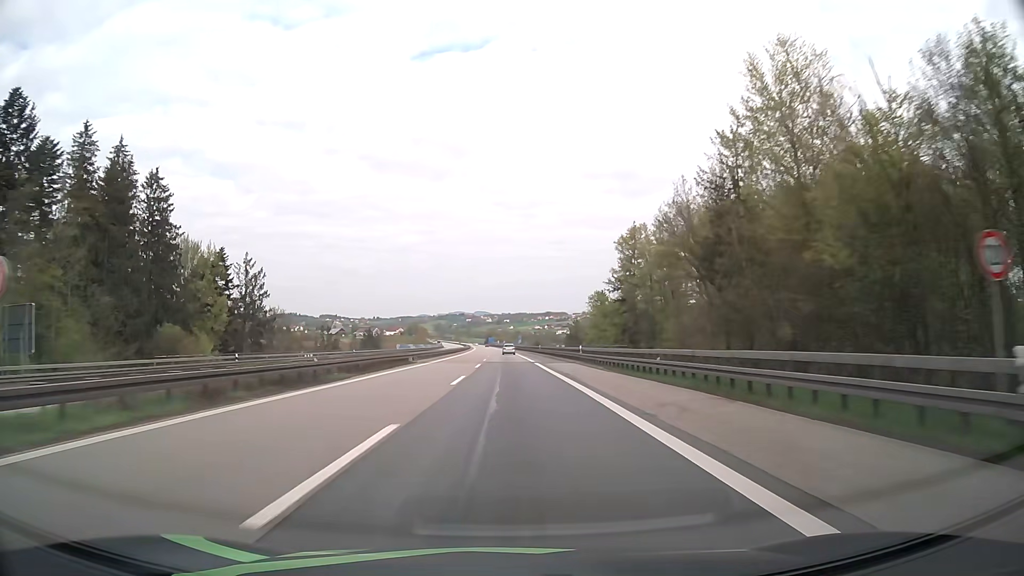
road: motorway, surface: asphalt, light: Day
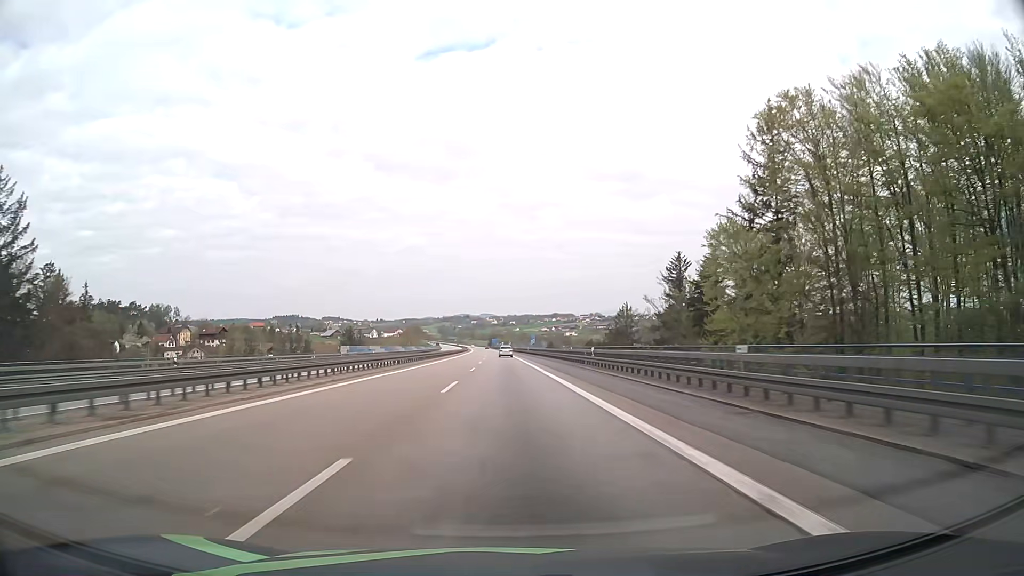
(0.0, +57.2) m; 0°
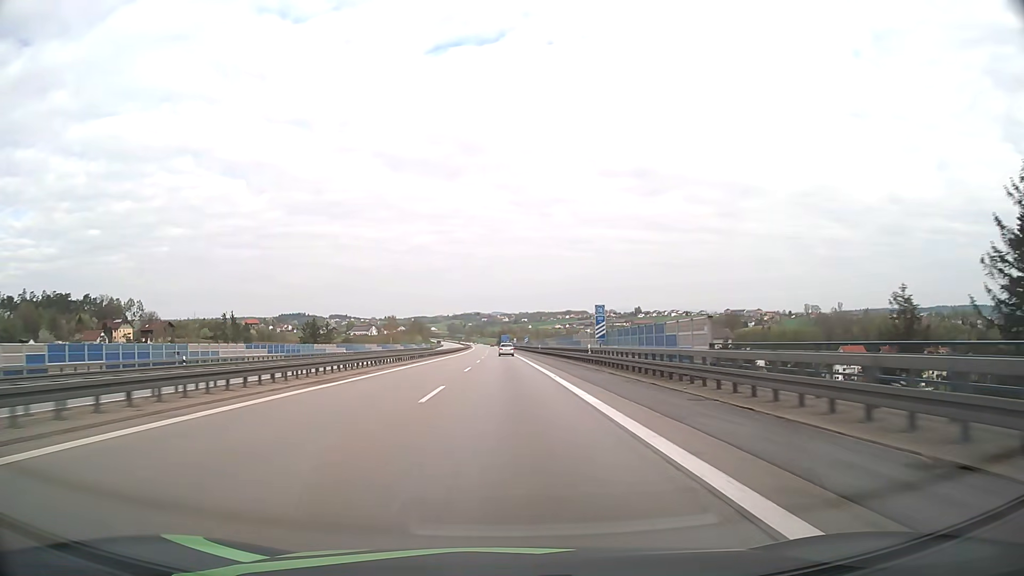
(-0.9, +75.7) m; -1°
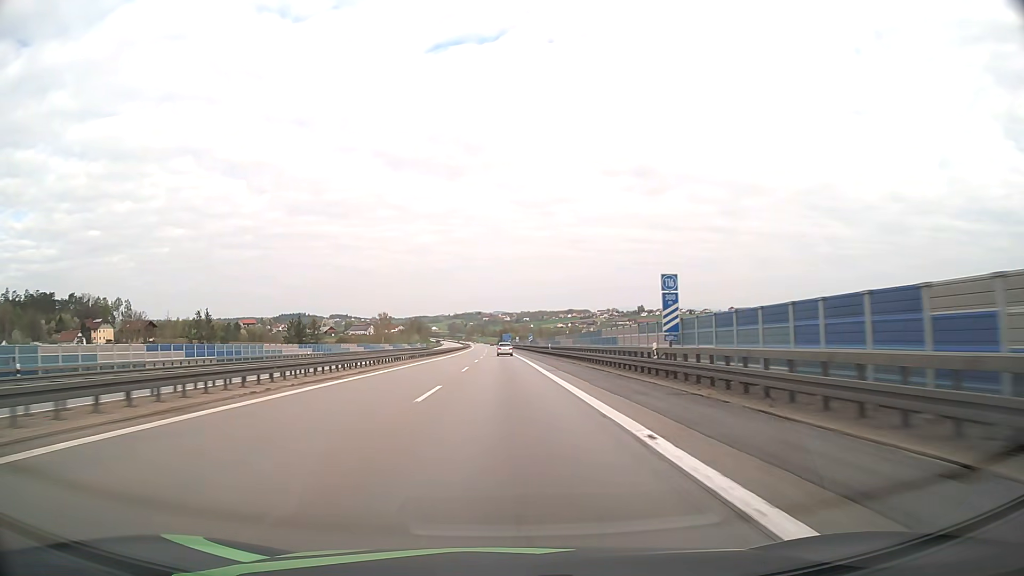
(0.0, +18.6) m; 0°
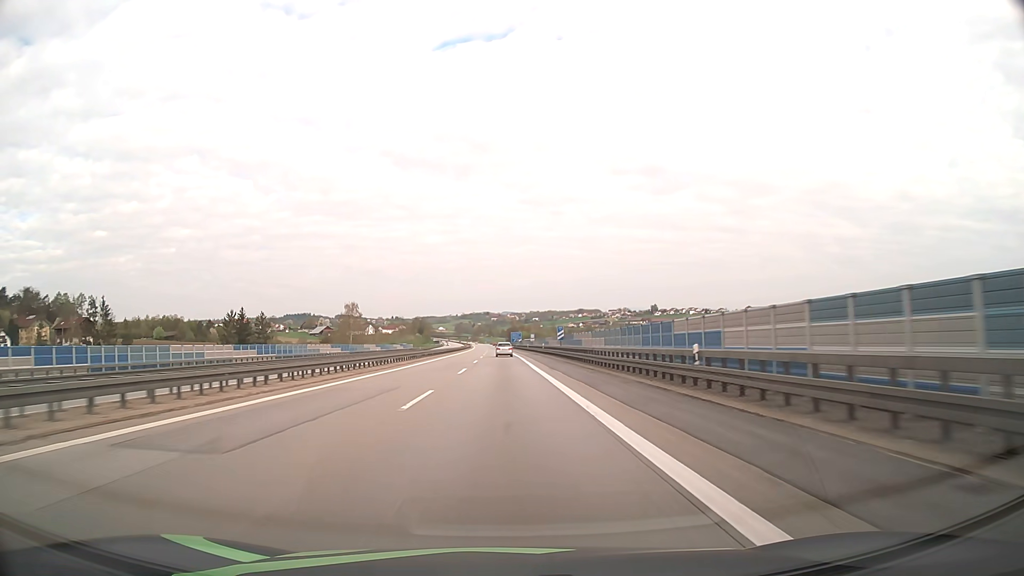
(-0.2, +54.8) m; -1°
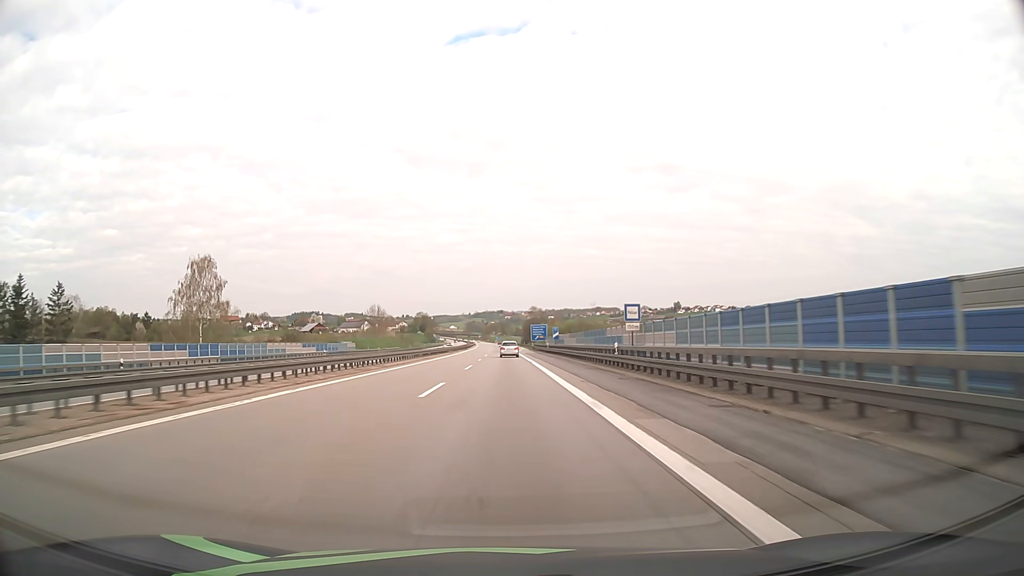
(-0.9, +88.1) m; -1°
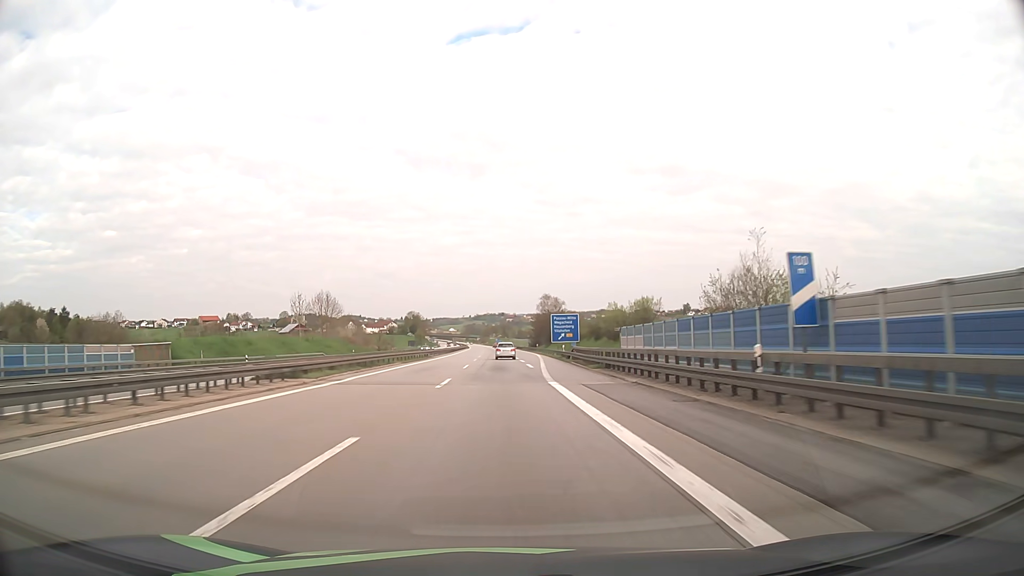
(-0.2, +67.5) m; 0°
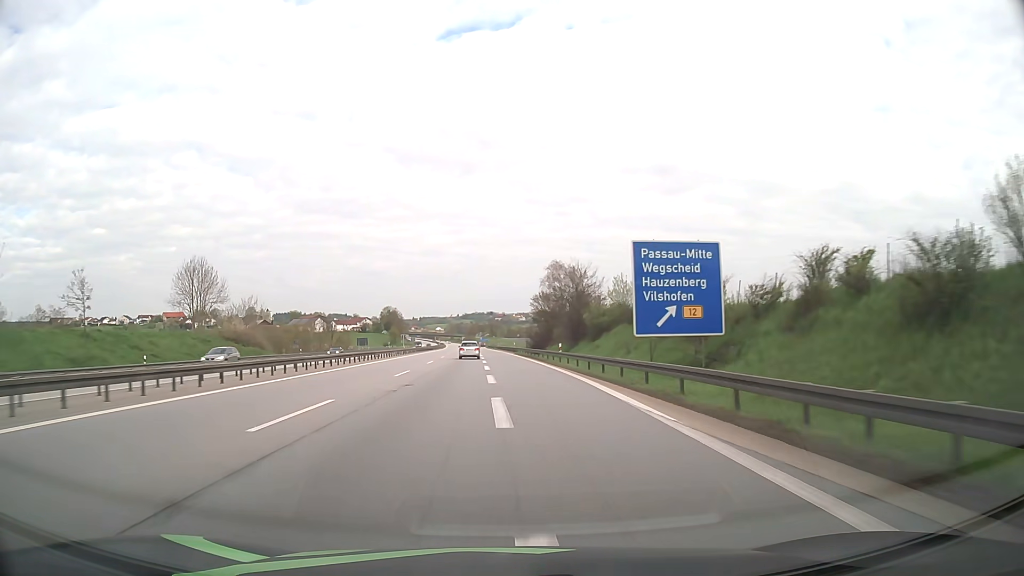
(+0.7, +64.8) m; +1°
(0, +10) (0, +20) (0, +30) (0, +40) (-1, +50) (-1, +60) (-1, +70) (-2, +80) (-2, +90) (-3, +100) m
